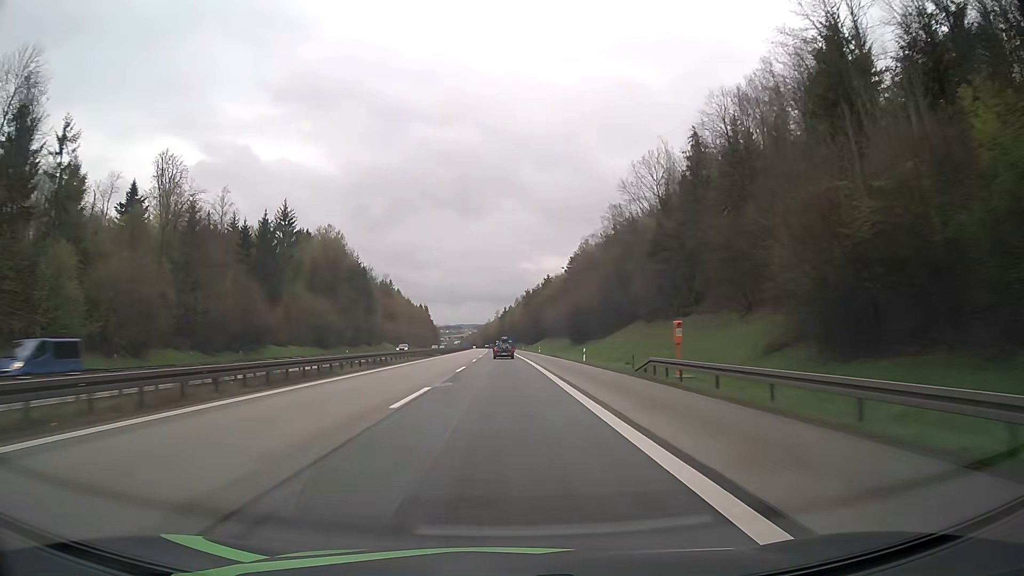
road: motorway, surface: asphalt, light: Day
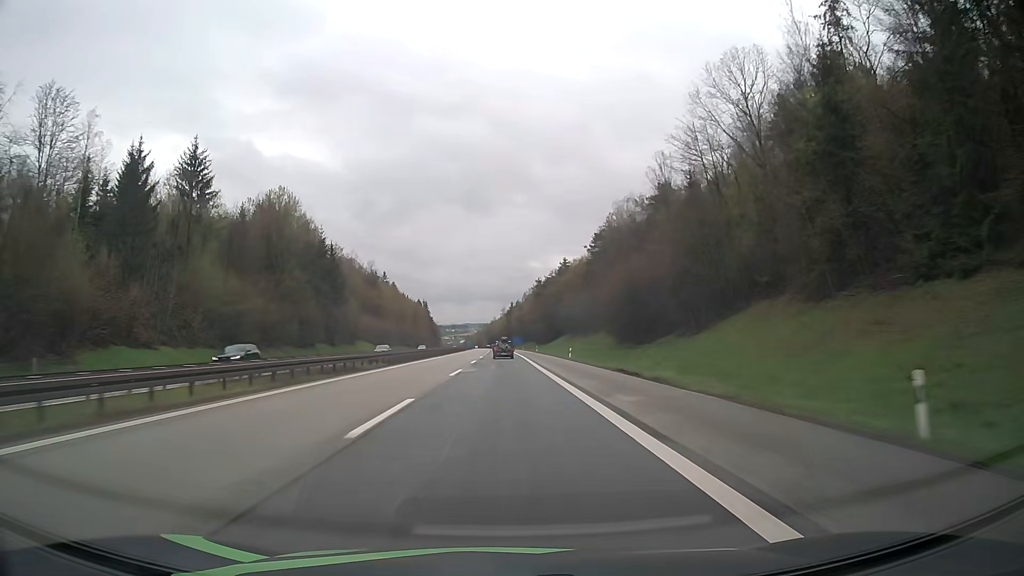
(-0.1, +40.0) m; 0°
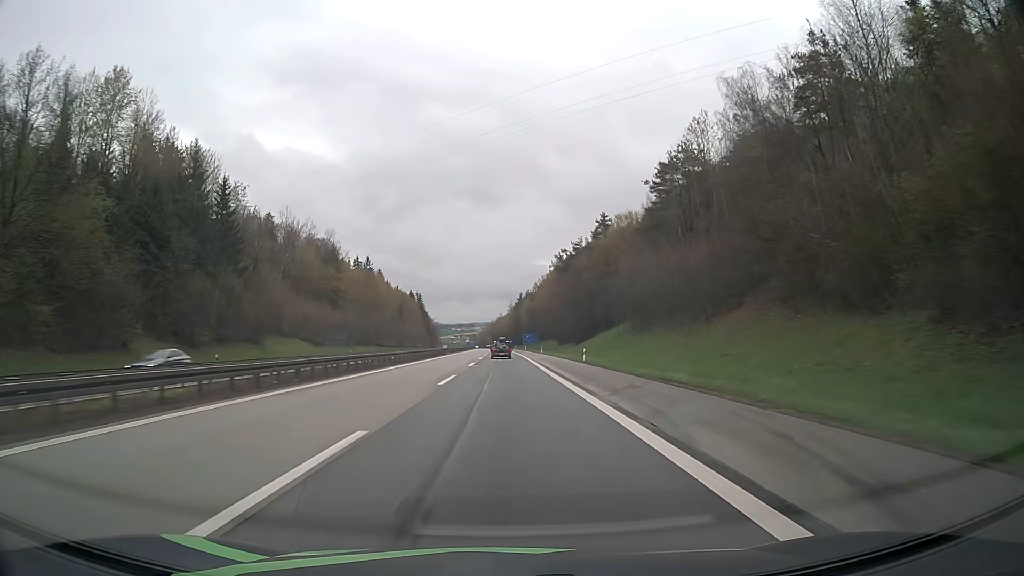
(-0.4, +59.9) m; -1°
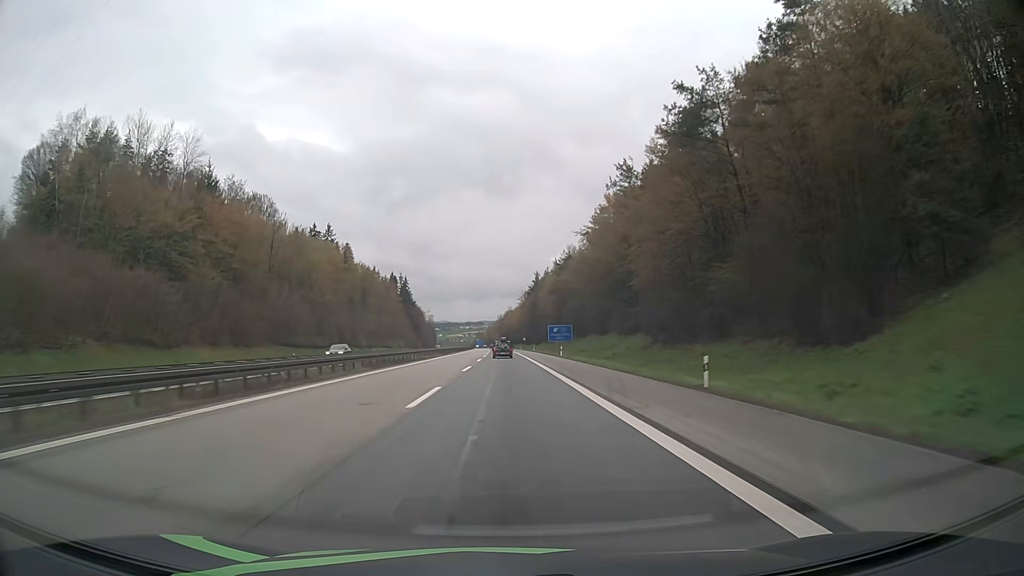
(-0.6, +79.7) m; -1°
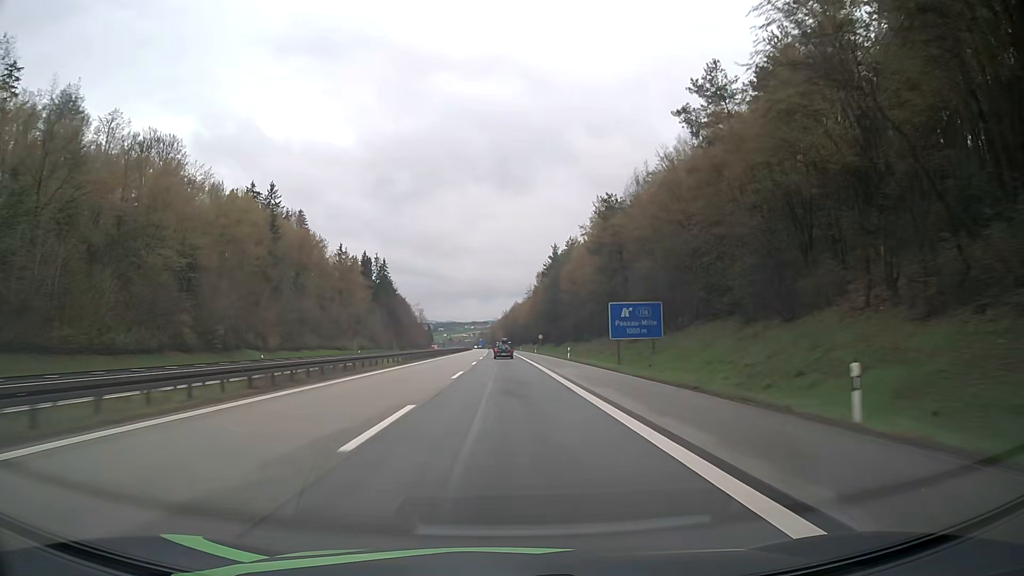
(-0.2, +59.7) m; -1°
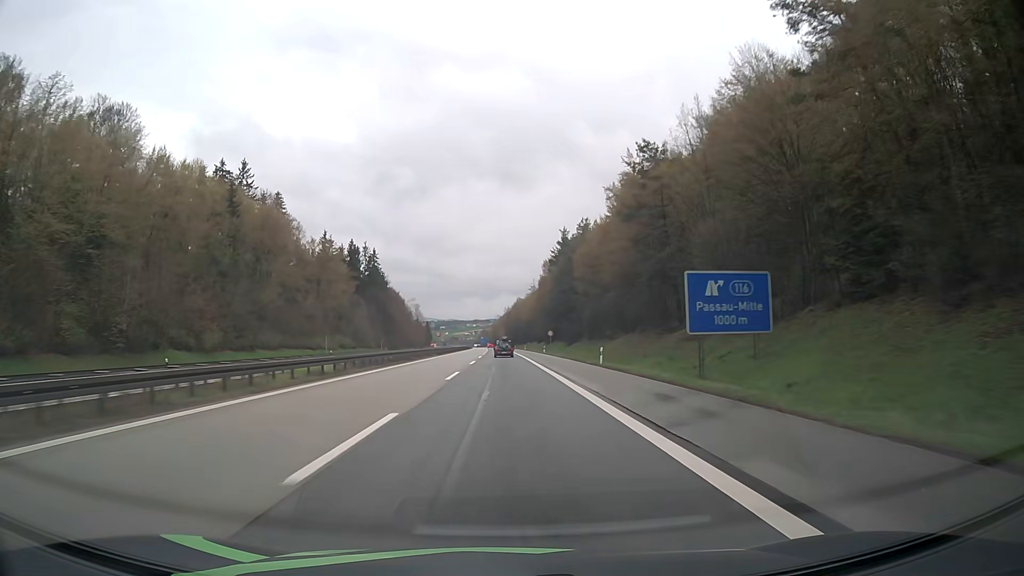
(0.0, +19.9) m; 0°
(0, +10) (0, +20) (0, +30) (0, +40) (0, +50) (0, +60) (0, +70) (0, +80) (-1, +90) (-1, +100) m
